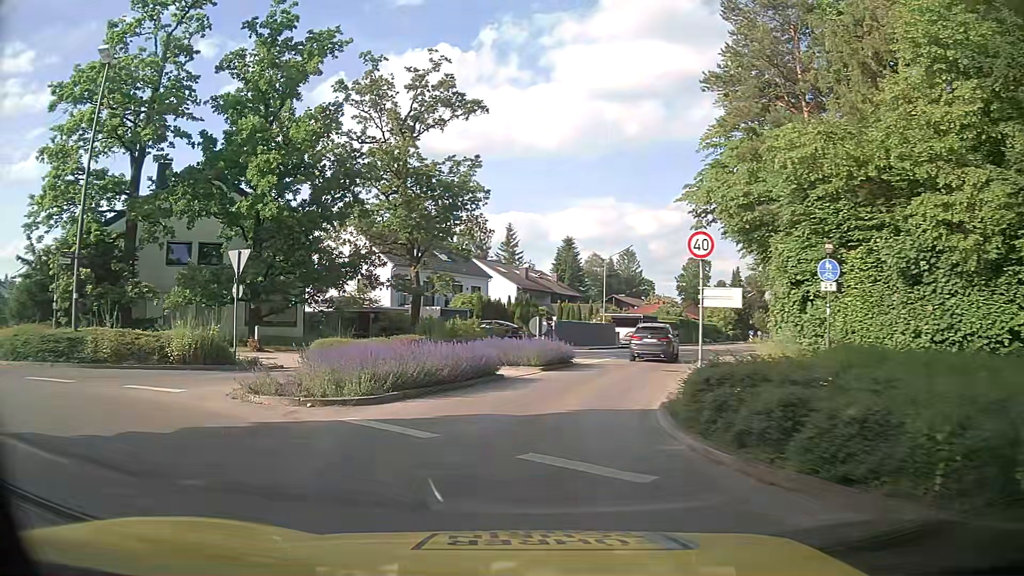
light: Day
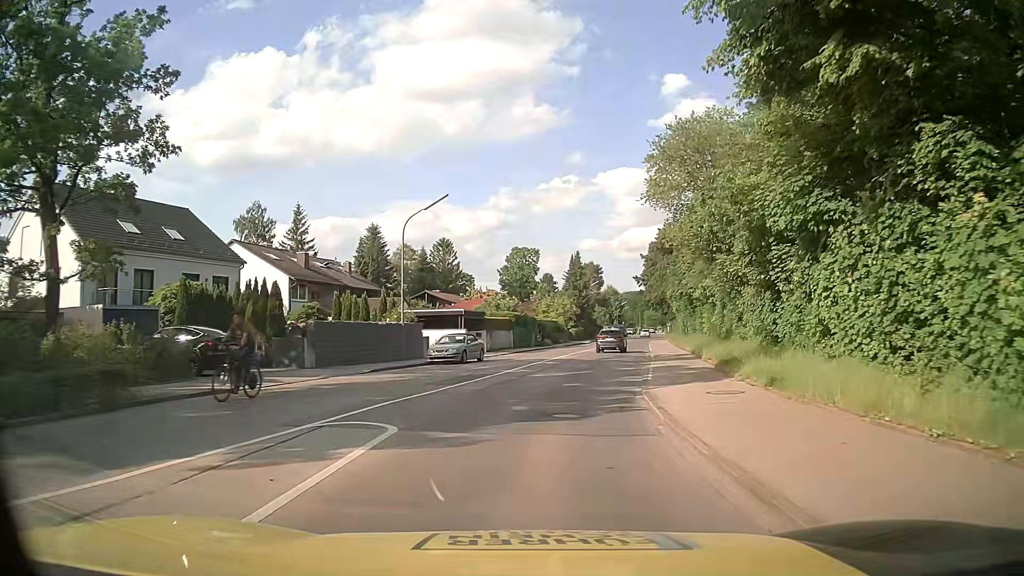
(+3.0, +21.5) m; +16°
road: tertiary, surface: asphalt
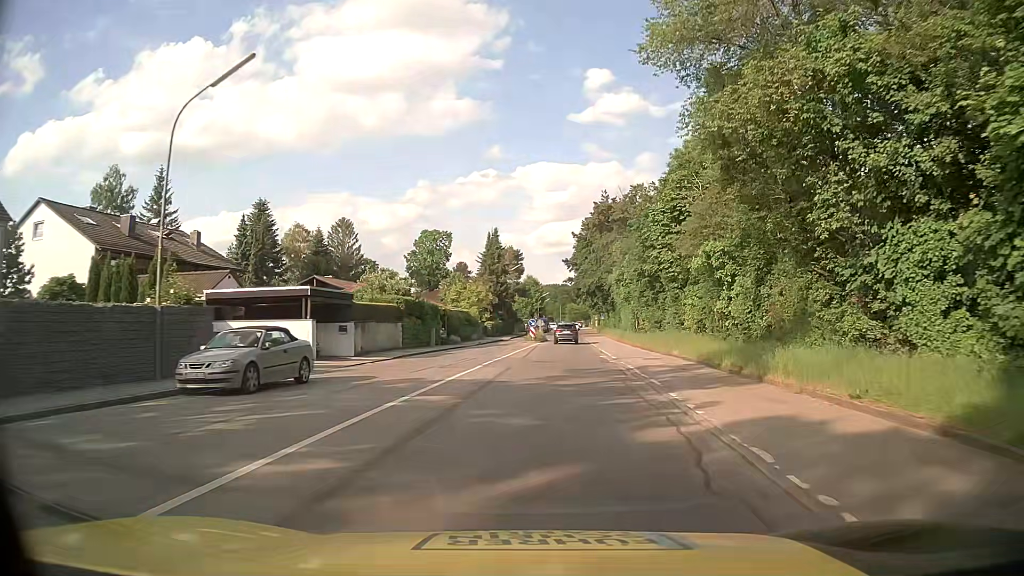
(+0.7, +17.7) m; +6°
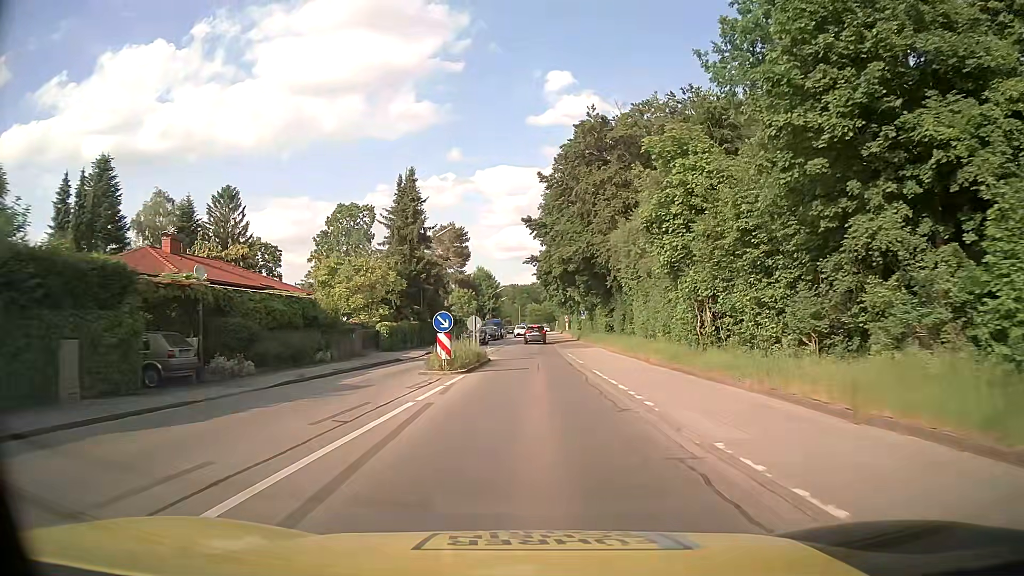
(+2.0, +33.8) m; +4°
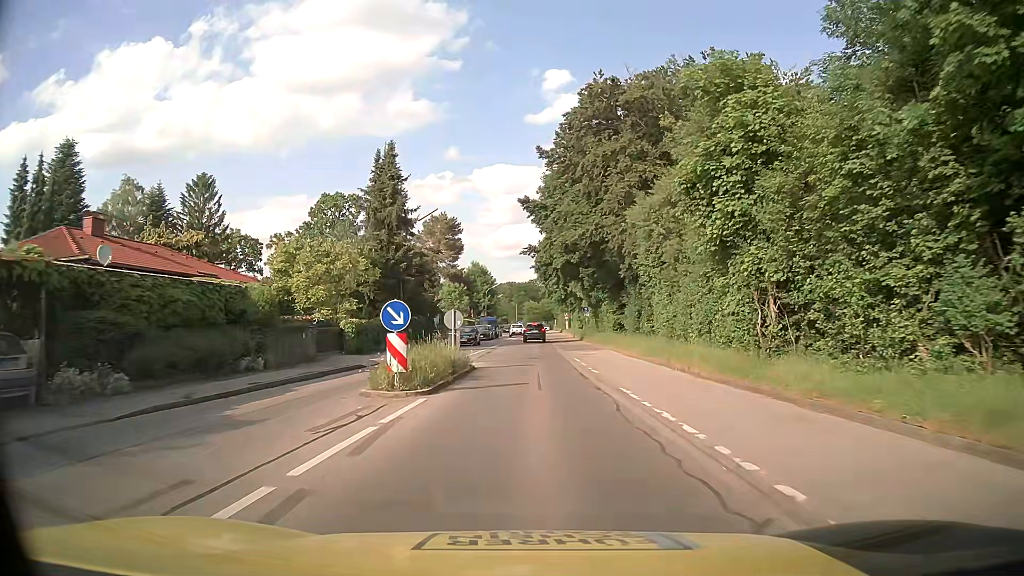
(0.0, +6.9) m; 0°
